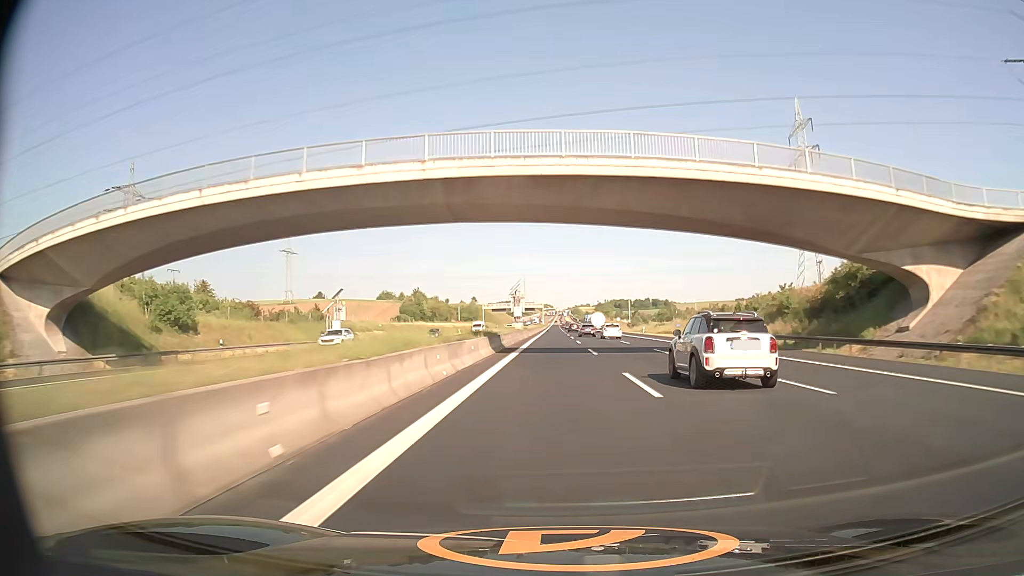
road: motorway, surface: asphalt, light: Day
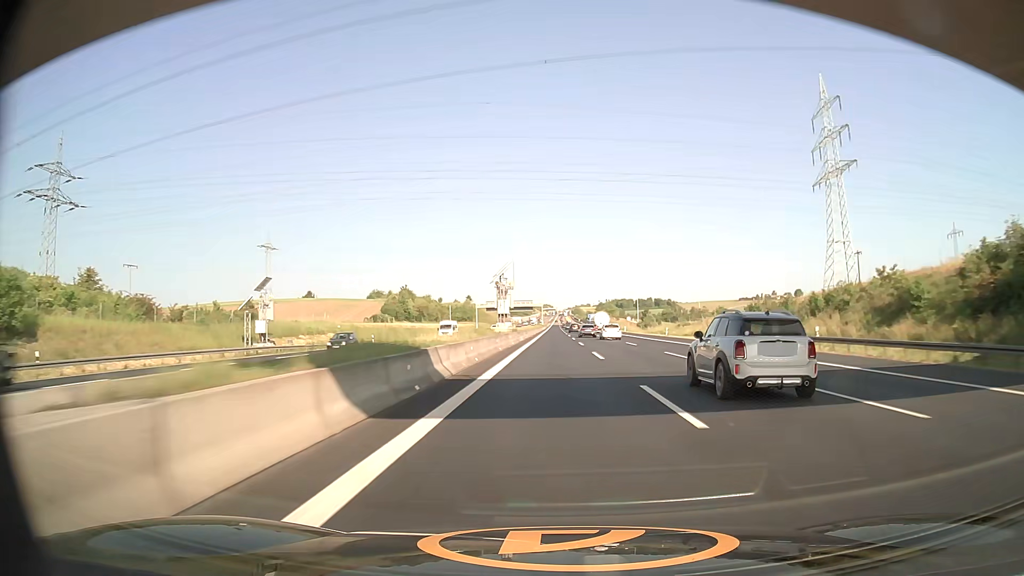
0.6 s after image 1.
(0.0, +21.7) m; 0°
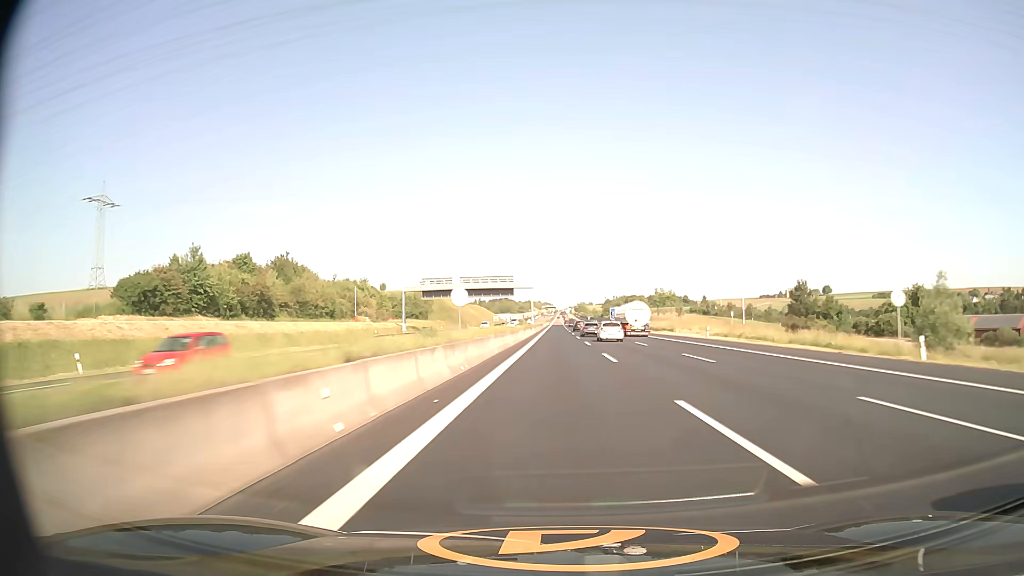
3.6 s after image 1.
(-0.1, +110.8) m; 0°
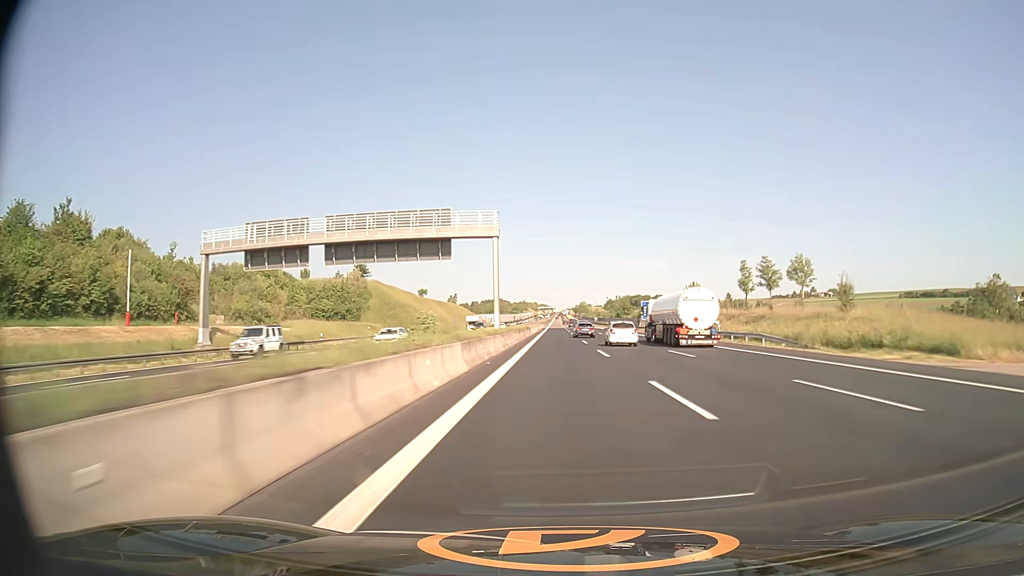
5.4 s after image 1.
(+0.1, +67.9) m; 0°
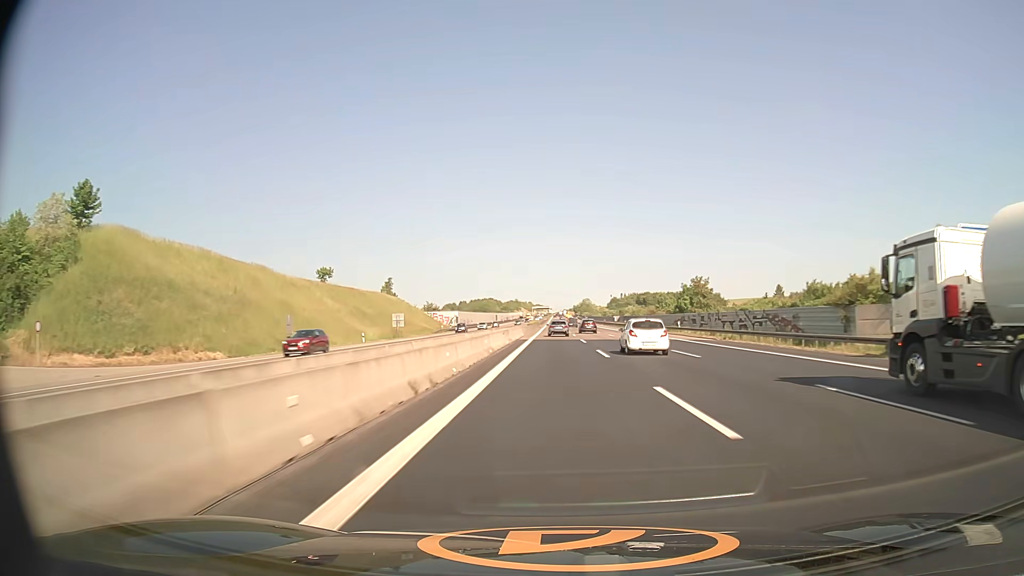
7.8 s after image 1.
(+0.2, +91.2) m; 0°
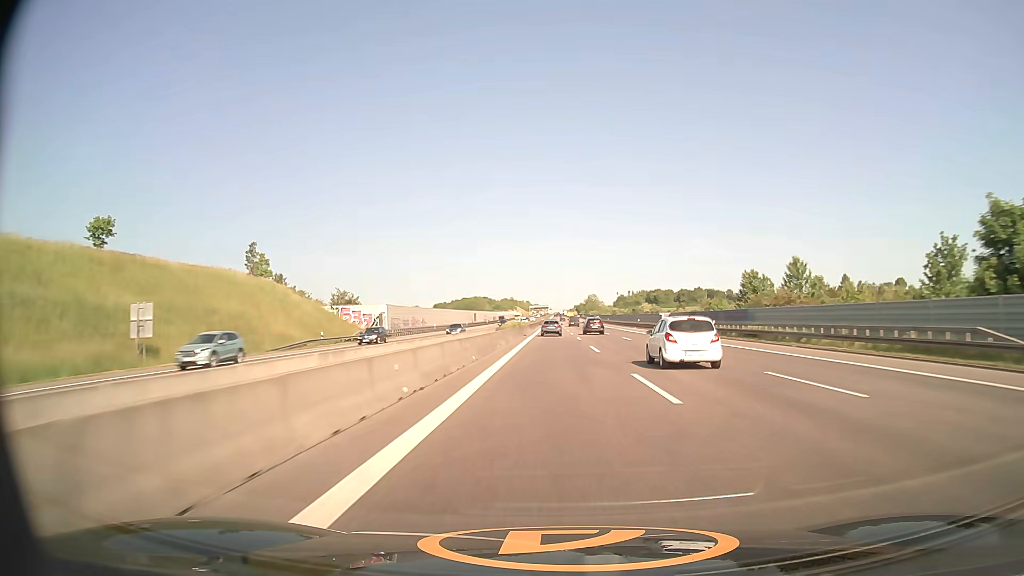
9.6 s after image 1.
(0.0, +68.4) m; 0°
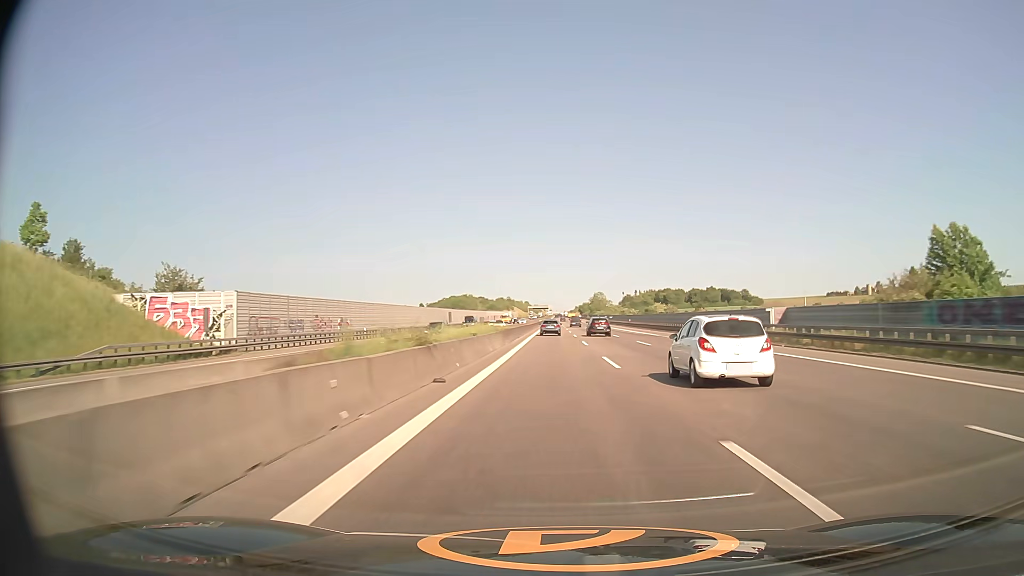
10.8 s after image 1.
(0.0, +45.4) m; 0°
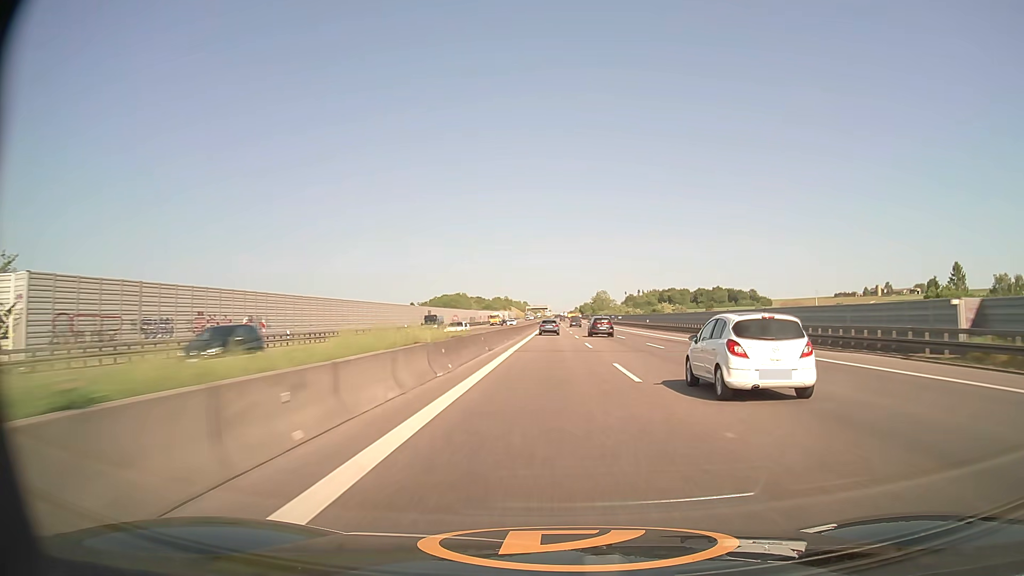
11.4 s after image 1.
(0.0, +22.6) m; 0°
(0, +10) (0, +20) (0, +30) (0, +40) (0, +50) (0, +60) (0, +70) (0, +80) (0, +90) (0, +100) m
